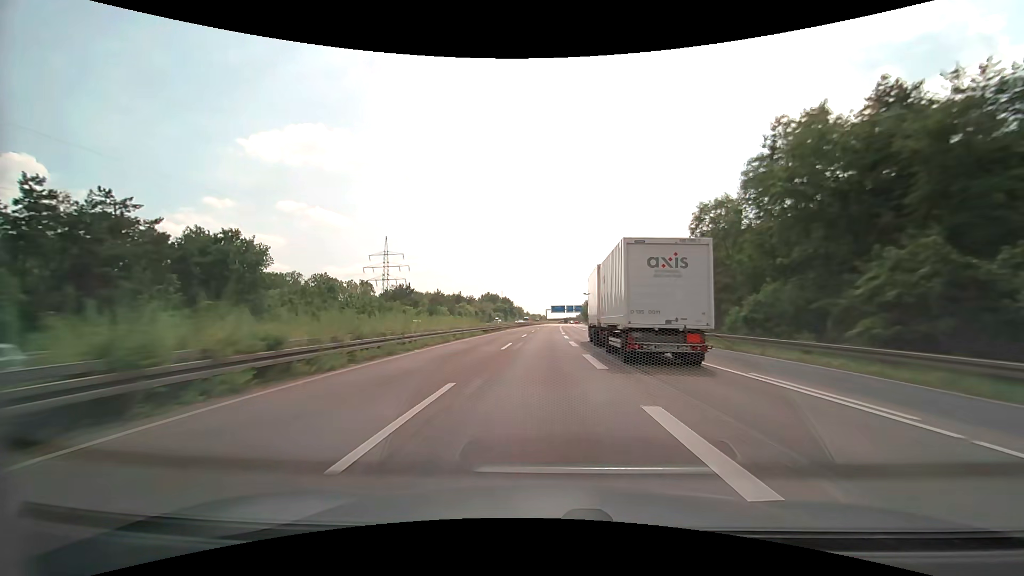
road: motorway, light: Day
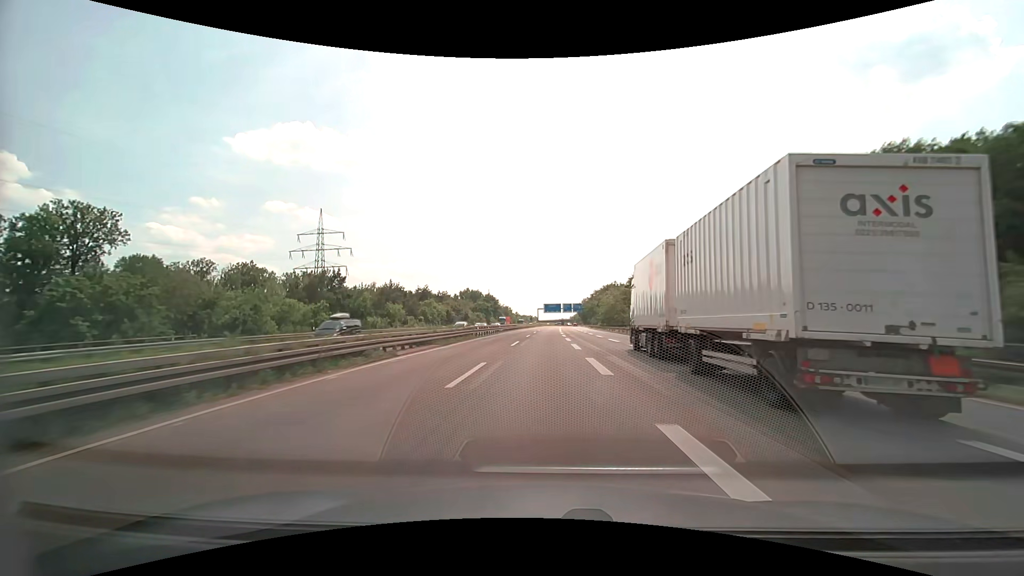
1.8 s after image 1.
(+0.4, +49.0) m; +1°
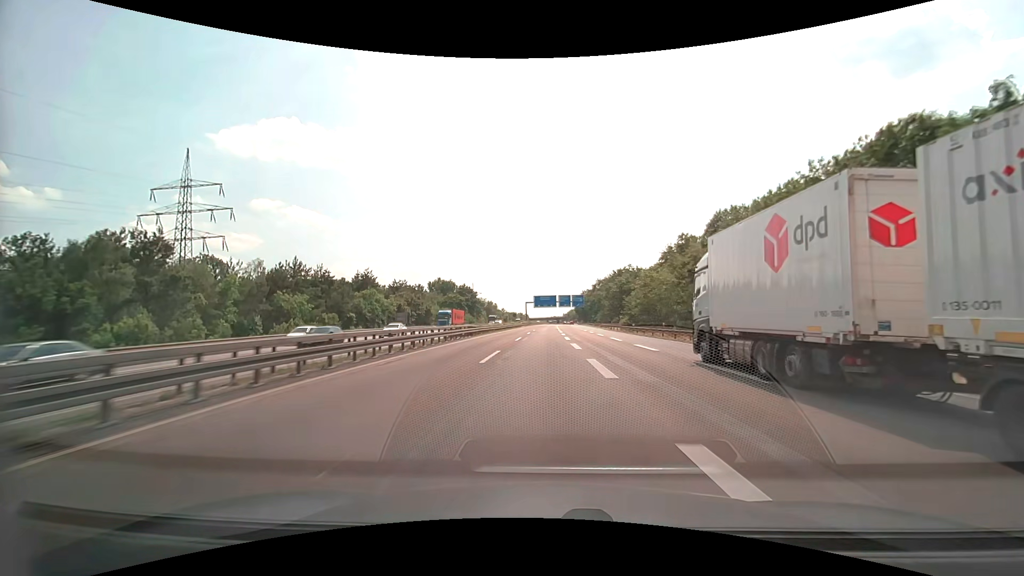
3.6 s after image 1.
(+0.5, +48.9) m; +1°
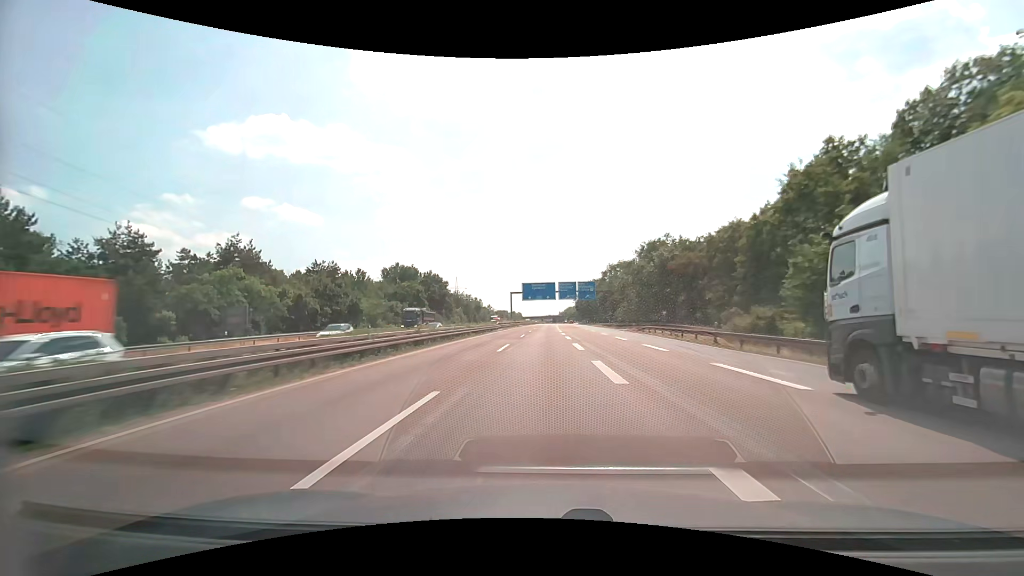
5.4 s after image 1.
(+0.4, +48.9) m; +1°
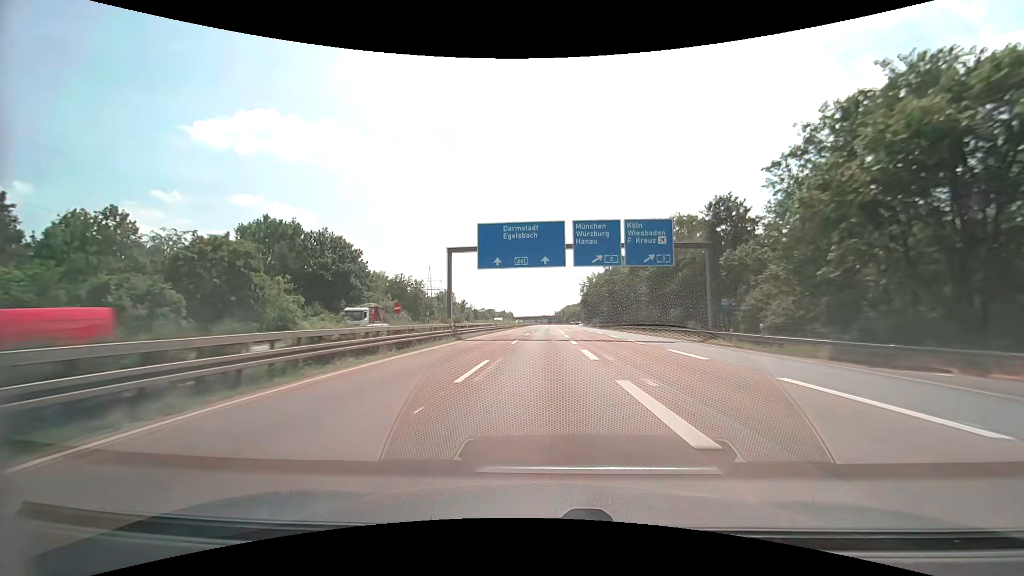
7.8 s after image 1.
(+0.3, +65.2) m; +1°
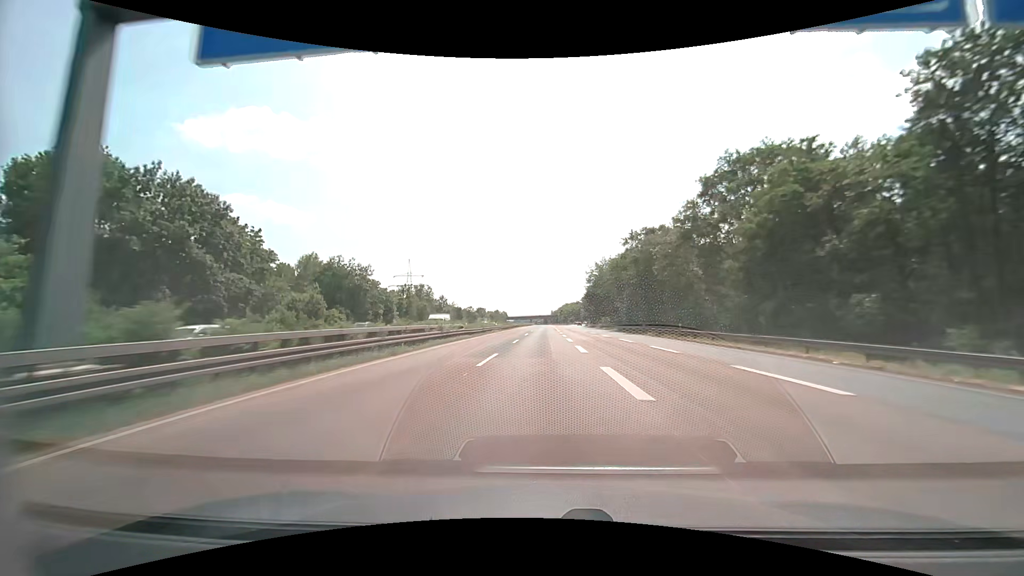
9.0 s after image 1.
(+0.2, +32.6) m; +1°
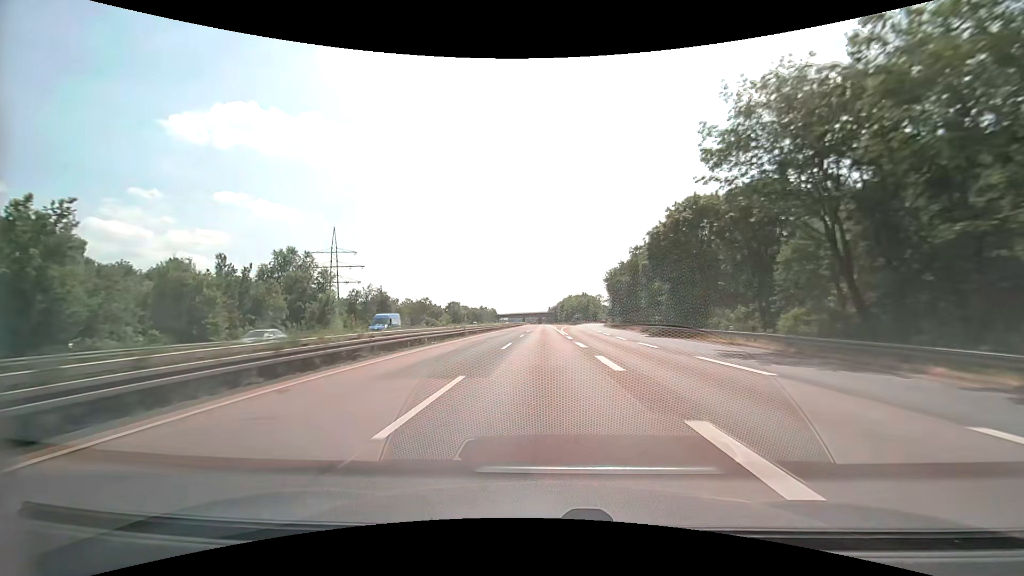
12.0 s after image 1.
(+0.1, +81.5) m; 0°
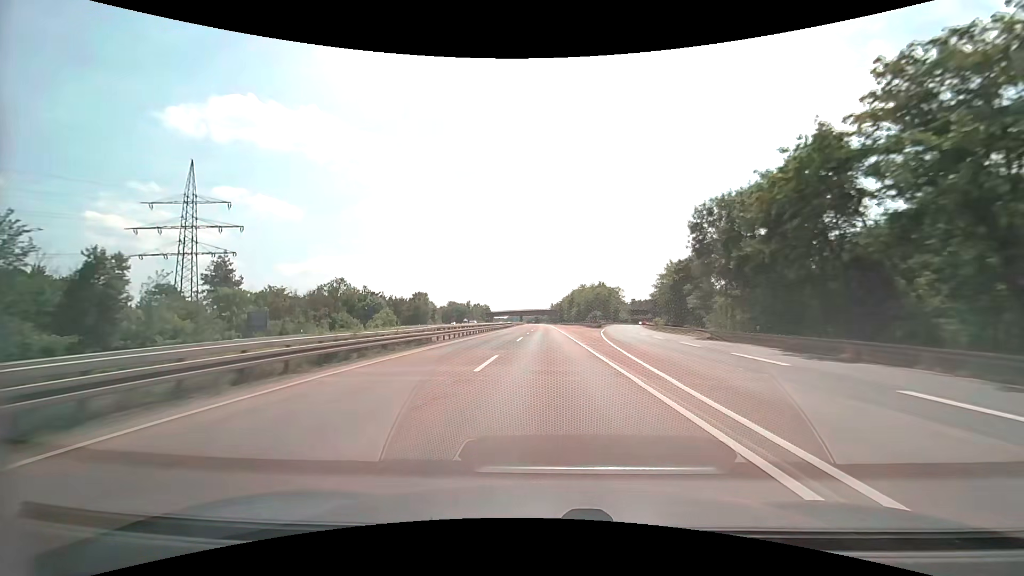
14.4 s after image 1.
(-0.2, +65.4) m; 0°
(0, +10) (0, +20) (0, +30) (0, +40) (0, +50) (0, +60) (0, +70) (0, +80) (0, +90) (0, +100) m
